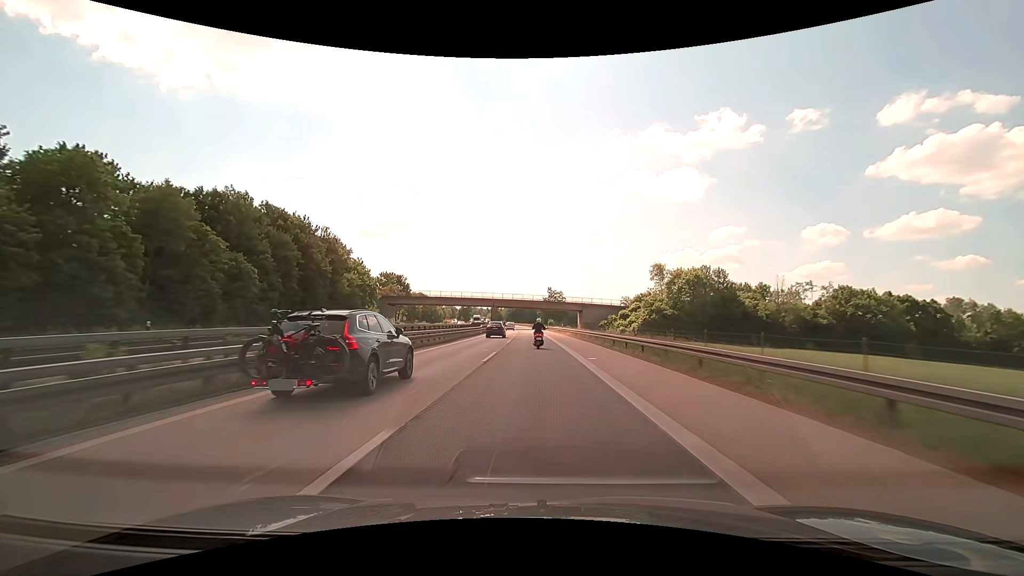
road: motorway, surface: asphalt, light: Day
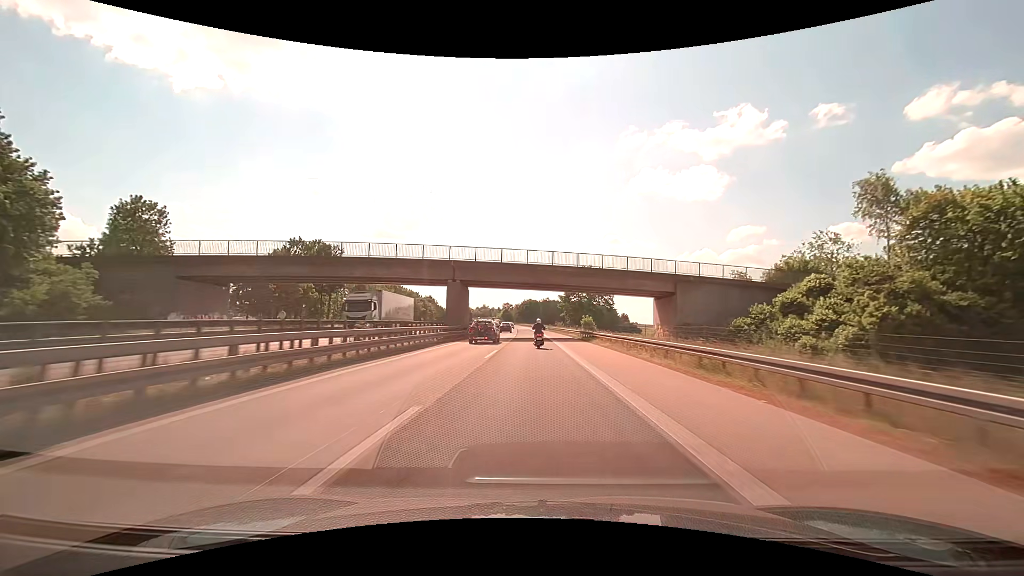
(-0.9, +70.9) m; -2°
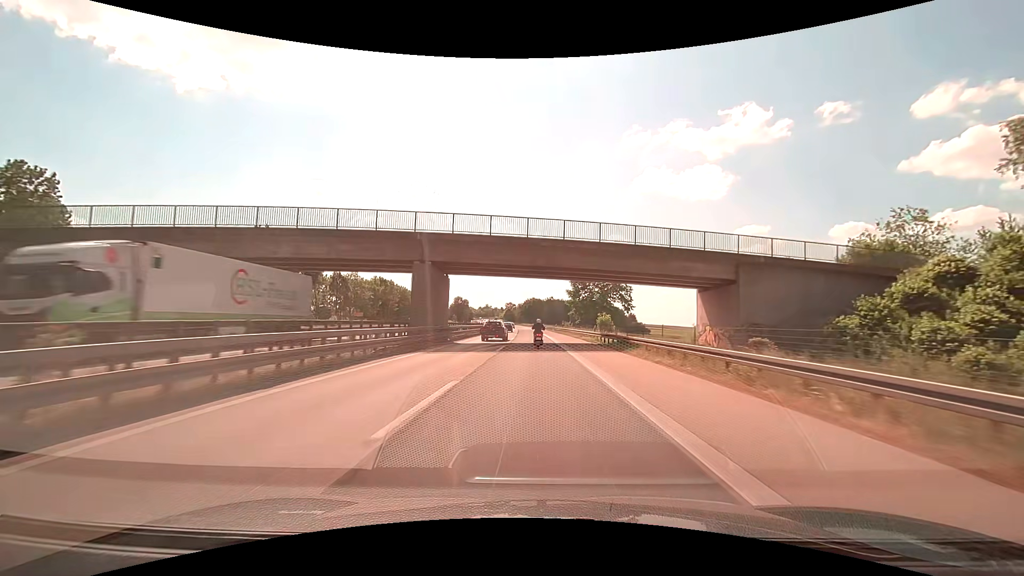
(-0.1, +14.1) m; 0°
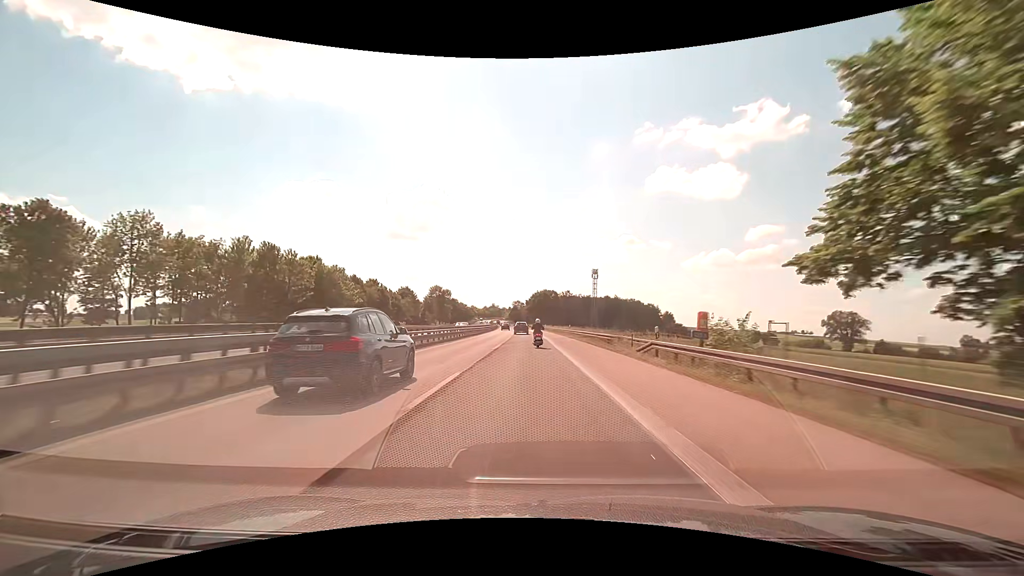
(-0.8, +70.3) m; -1°
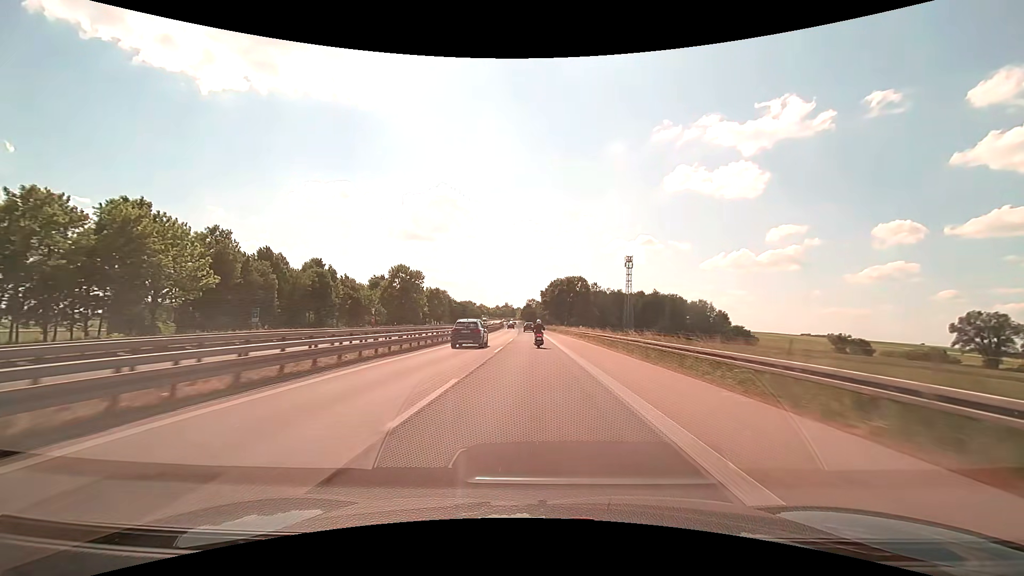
(-0.7, +56.3) m; -2°
(0, +10) (0, +20) (0, +30) (0, +40) (0, +50) (-1, +60) (-1, +70) (-1, +80) (-1, +90) (-2, +100) m
